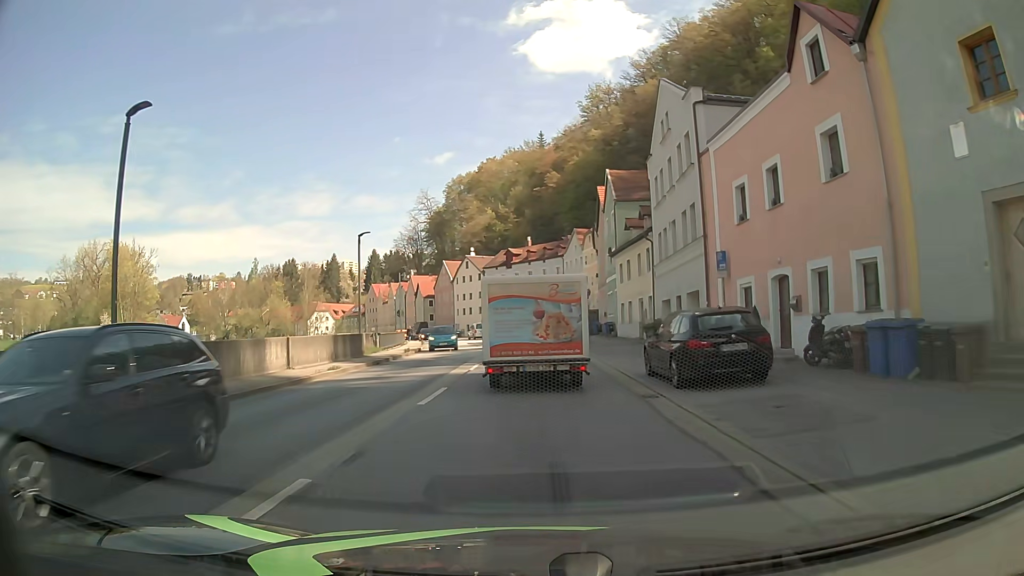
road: primary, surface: asphalt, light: Day
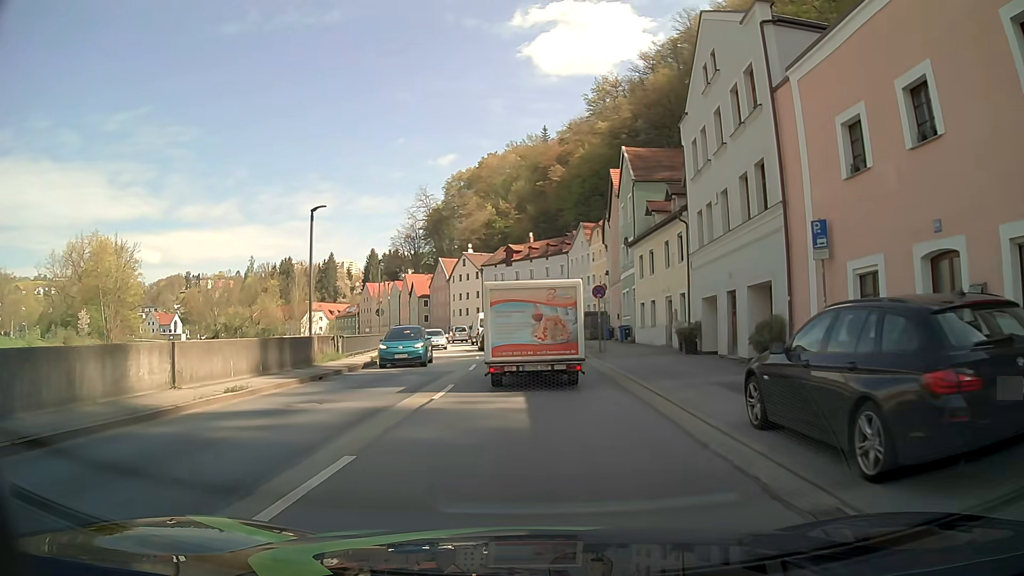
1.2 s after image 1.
(-0.1, +7.8) m; -1°
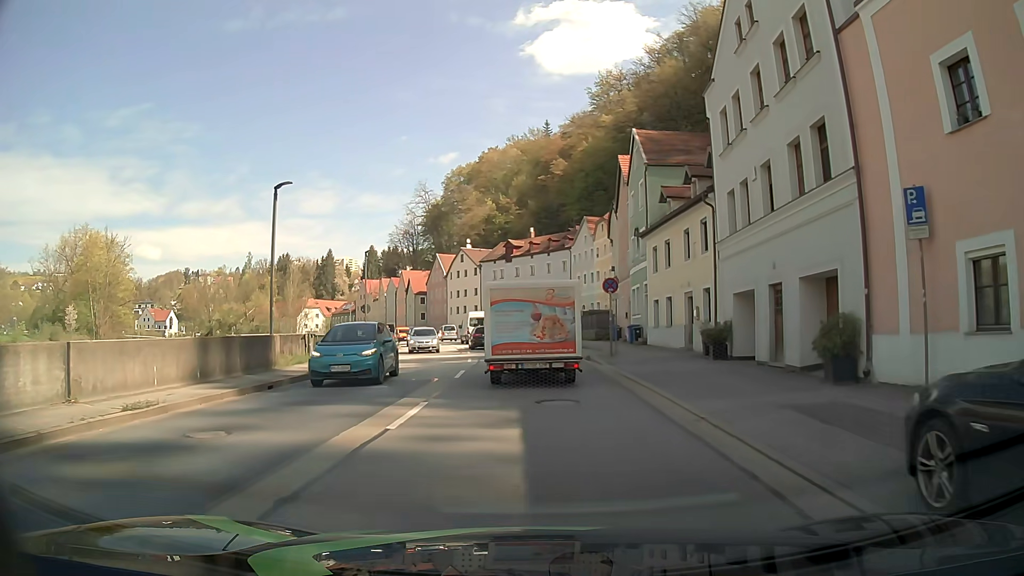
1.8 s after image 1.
(0.0, +4.1) m; 0°
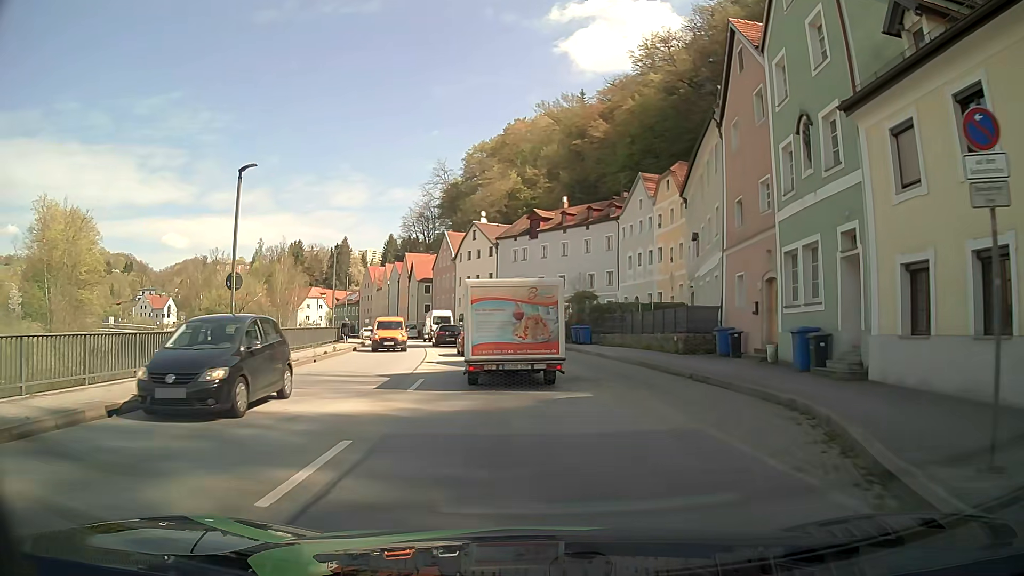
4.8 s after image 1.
(-0.1, +22.2) m; -2°
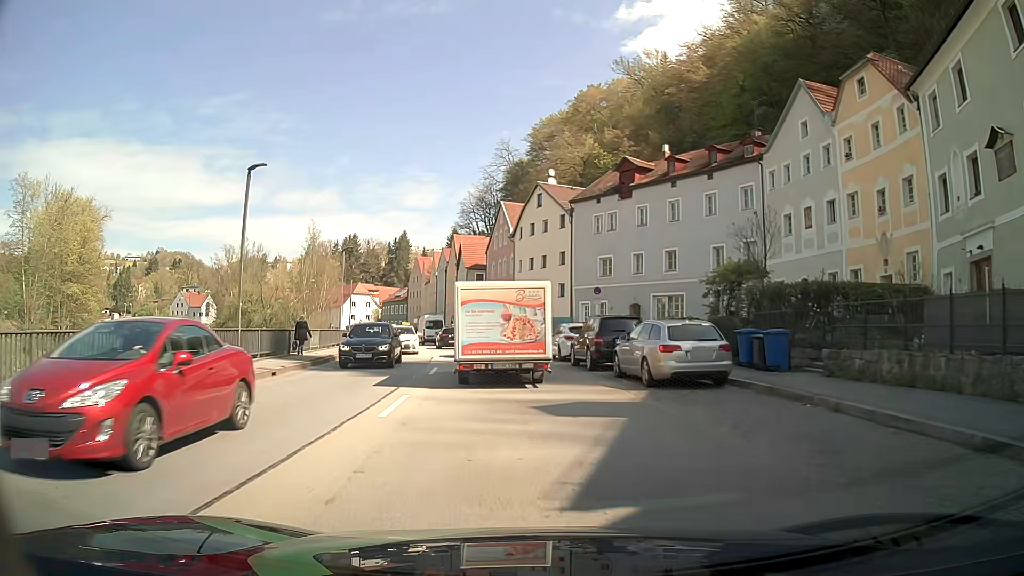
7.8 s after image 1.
(-1.3, +22.2) m; -6°
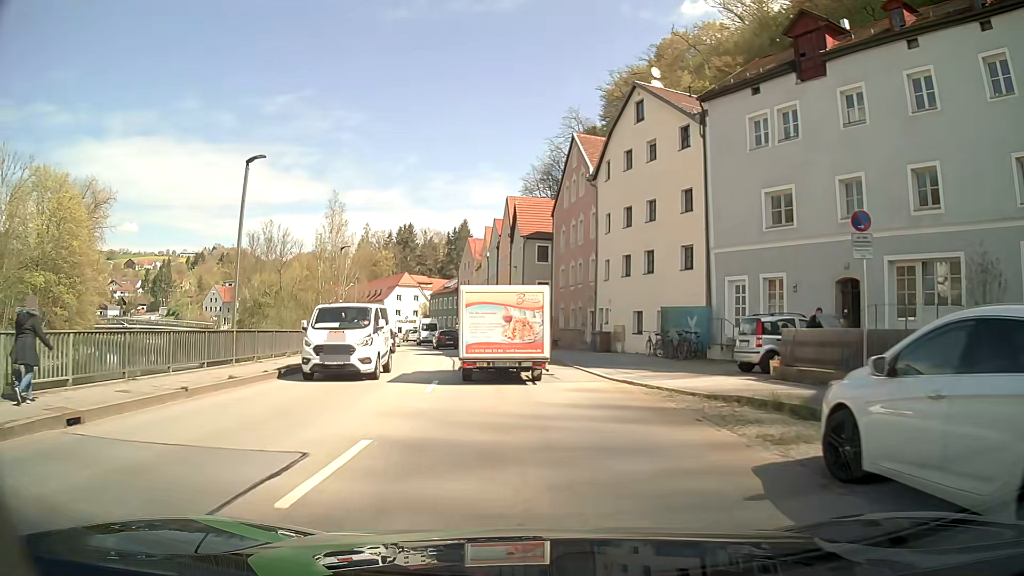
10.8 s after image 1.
(-1.5, +23.2) m; -6°
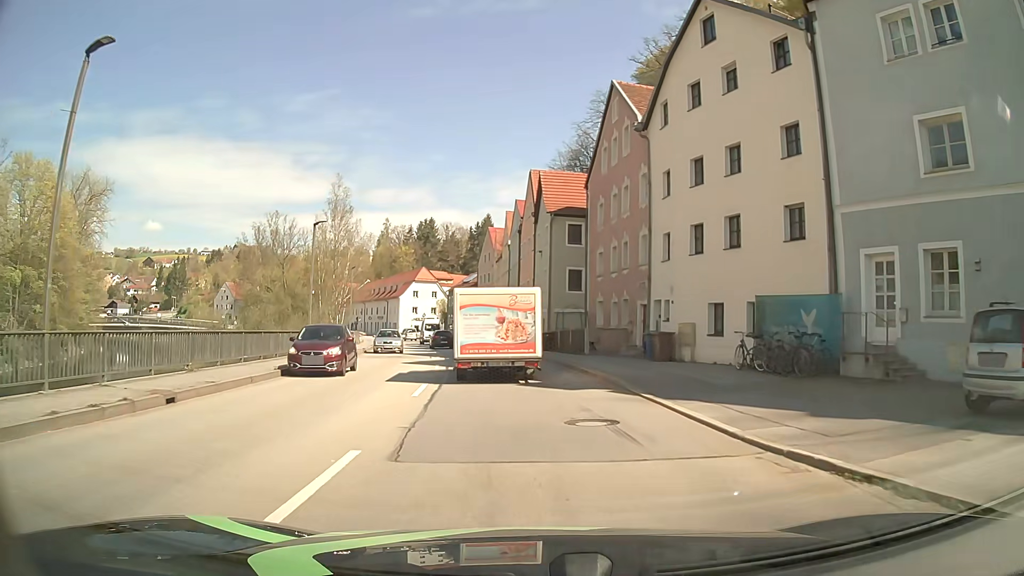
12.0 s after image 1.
(-0.1, +9.7) m; -2°
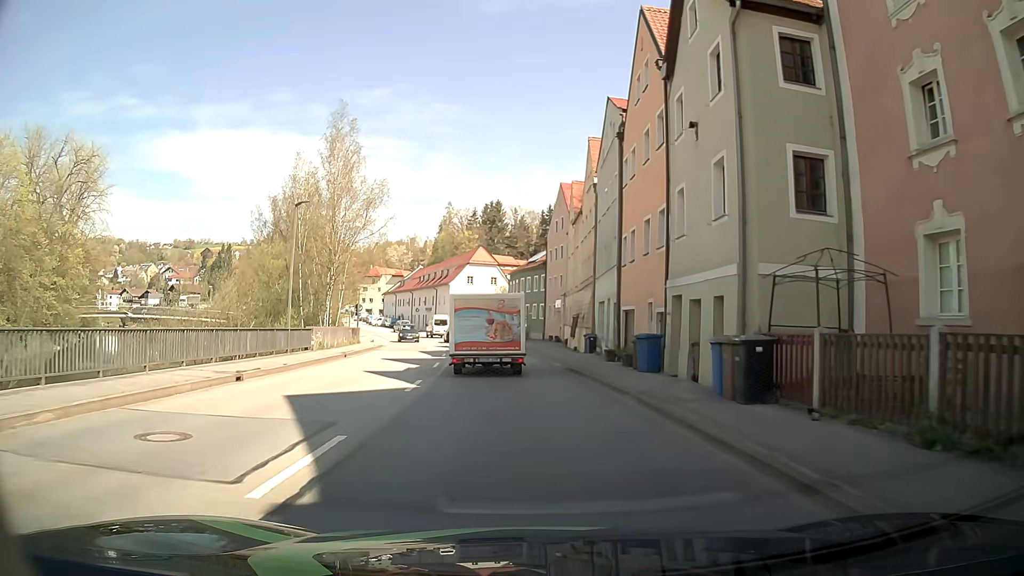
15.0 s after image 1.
(-1.4, +26.4) m; -6°
(0, +10) (-1, +20) (-1, +30) (-3, +40) (-4, +50) (-6, +60) (-8, +69) (-10, +79) (-13, +89) (-17, +98) m
